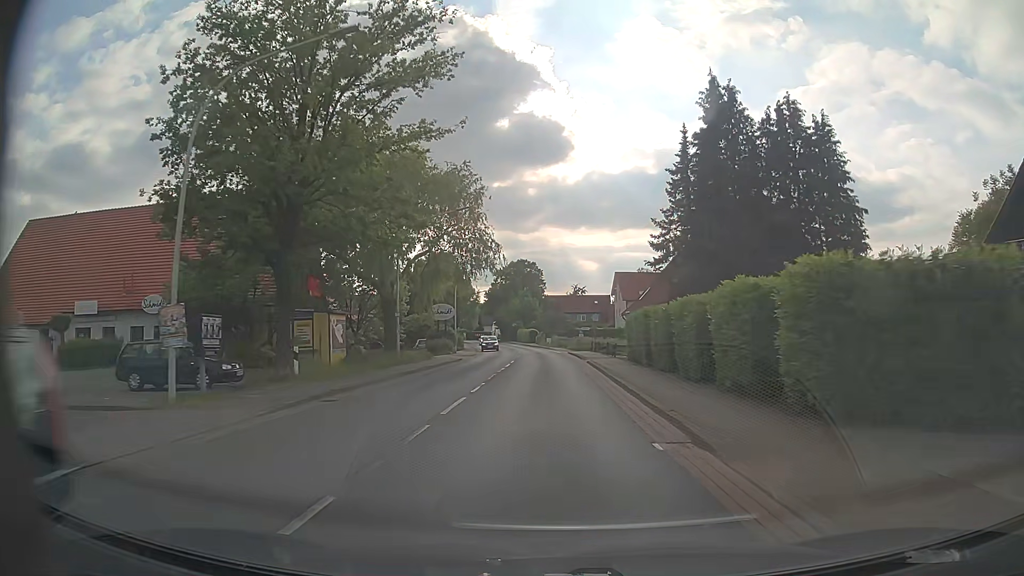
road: primary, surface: asphalt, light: Day
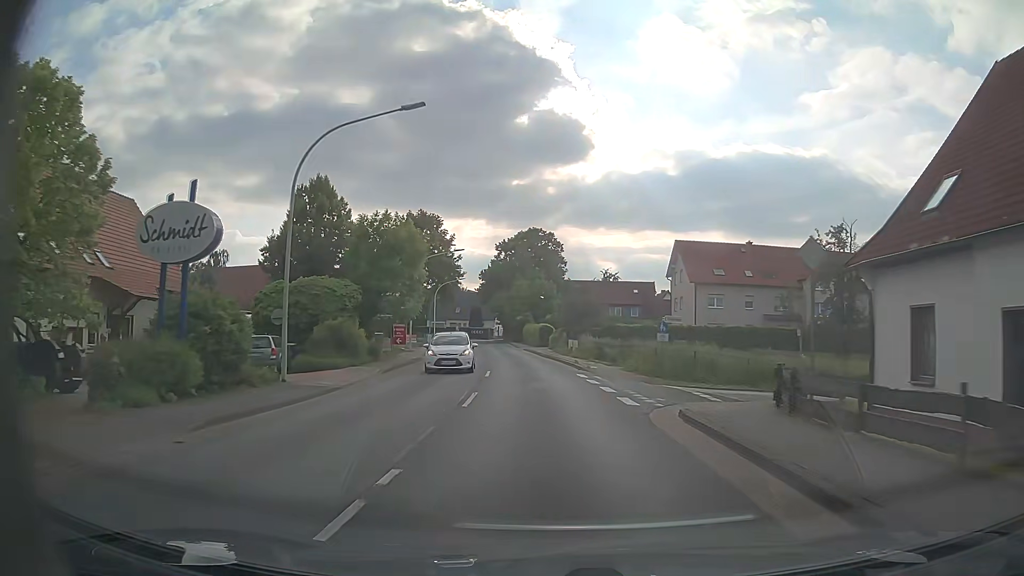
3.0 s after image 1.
(-0.2, +40.1) m; -1°
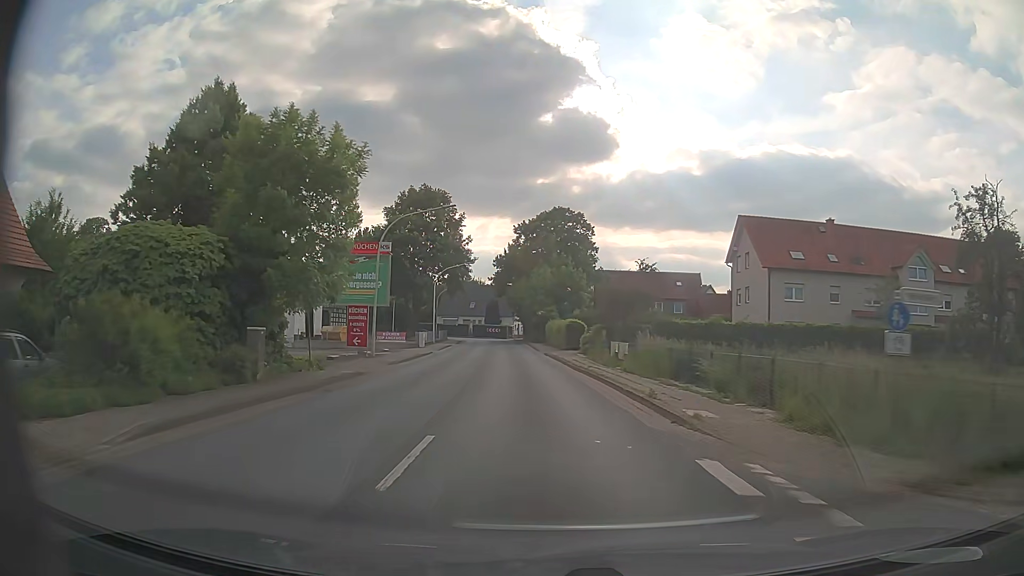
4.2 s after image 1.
(-0.3, +16.1) m; -2°
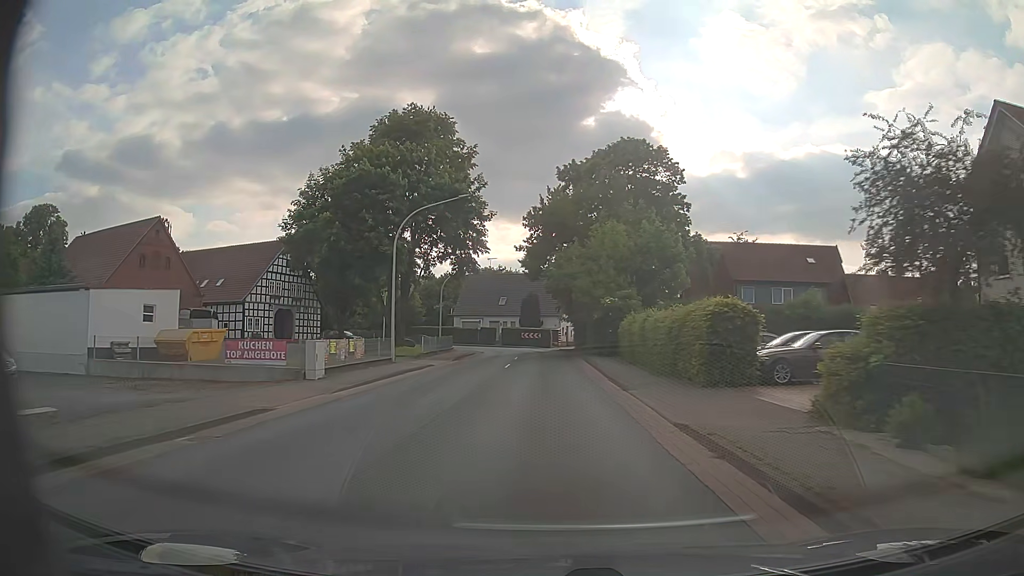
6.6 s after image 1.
(-1.2, +32.2) m; -4°
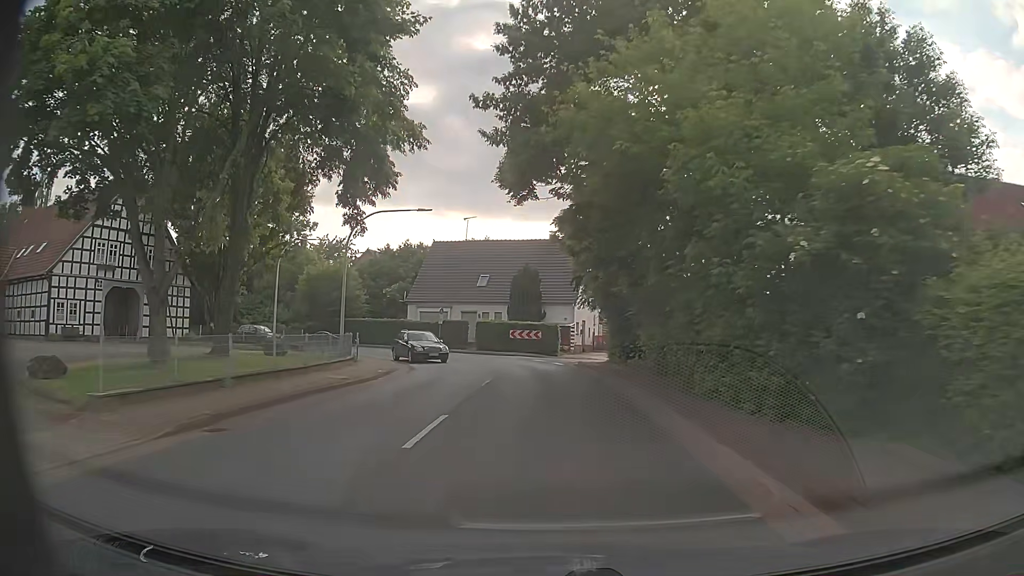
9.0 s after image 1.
(0.0, +29.3) m; 0°
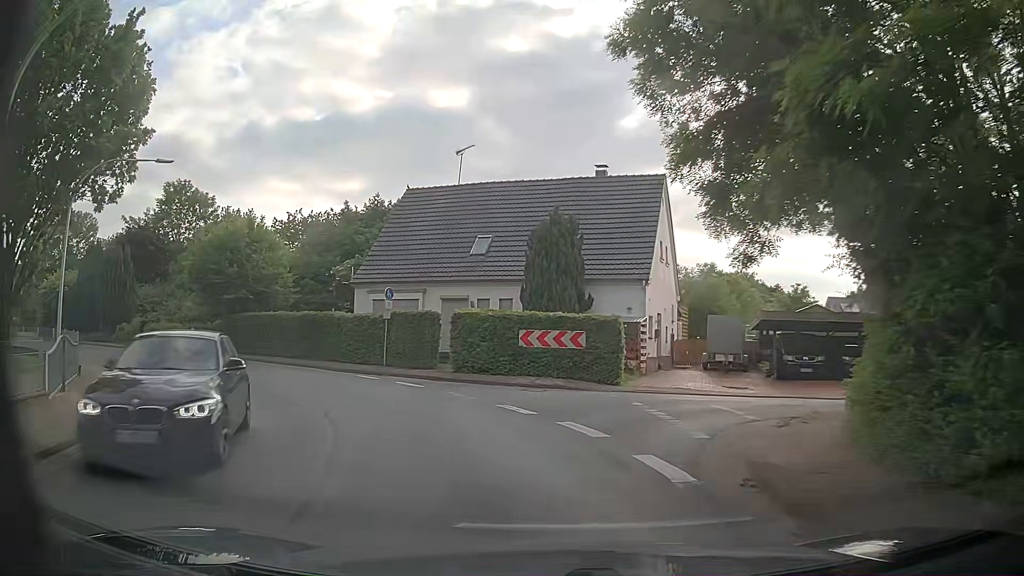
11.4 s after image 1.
(-0.2, +22.5) m; -3°
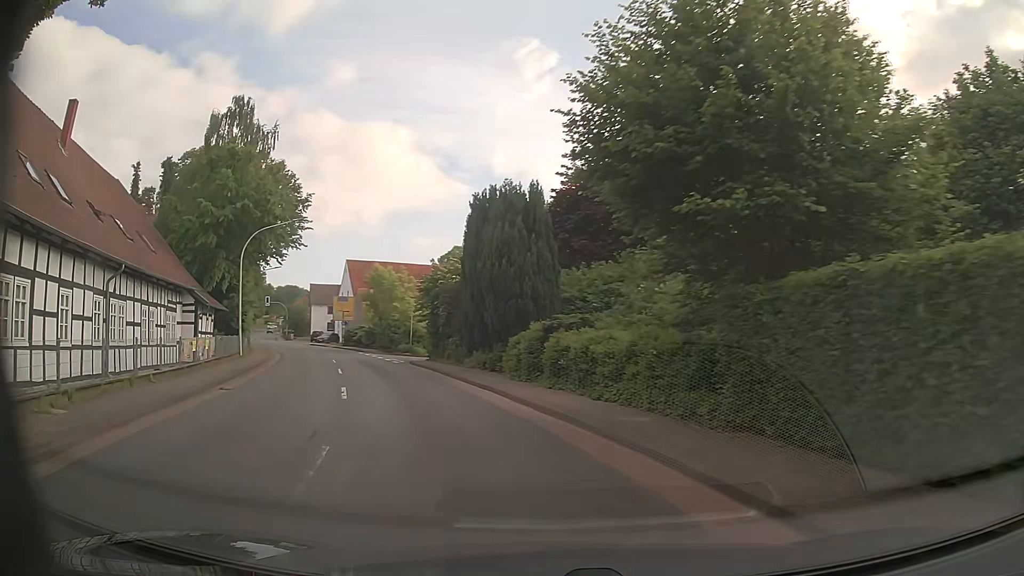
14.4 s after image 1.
(-9.1, +22.8) m; -48°
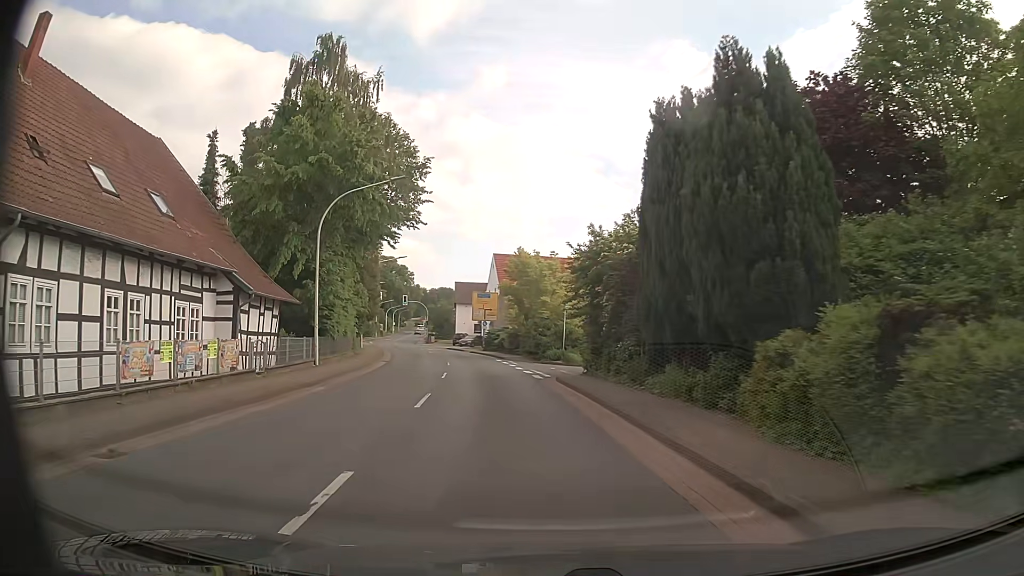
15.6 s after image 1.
(-1.7, +11.1) m; -15°
(0, +10) (-1, +20) (-3, +30) (-4, +40) (-6, +49) (-9, +59) (-12, +69) (-15, +78) (-17, +88) (-20, +98) m
